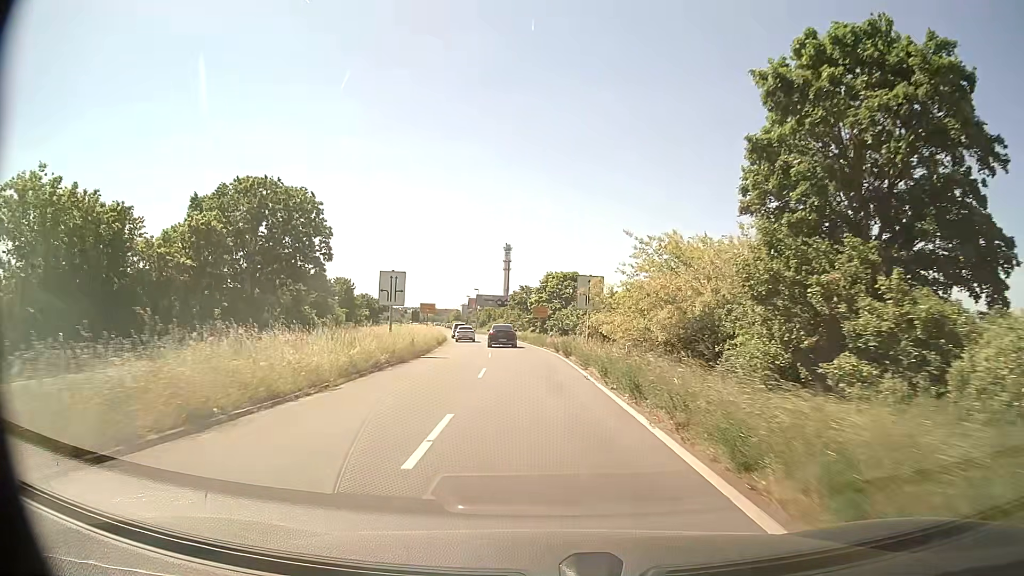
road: primary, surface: asphalt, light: Day
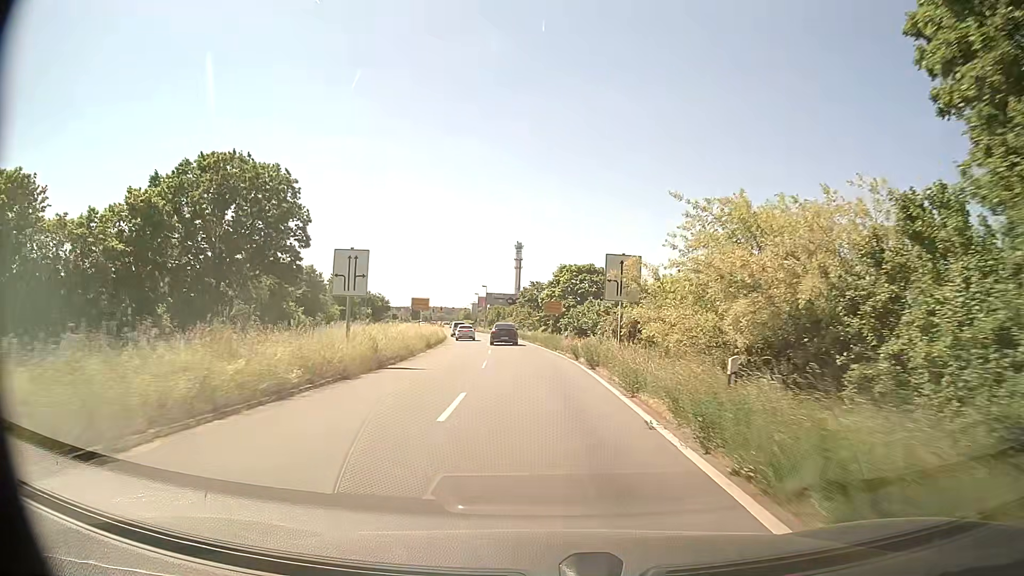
(-0.1, +8.9) m; -1°
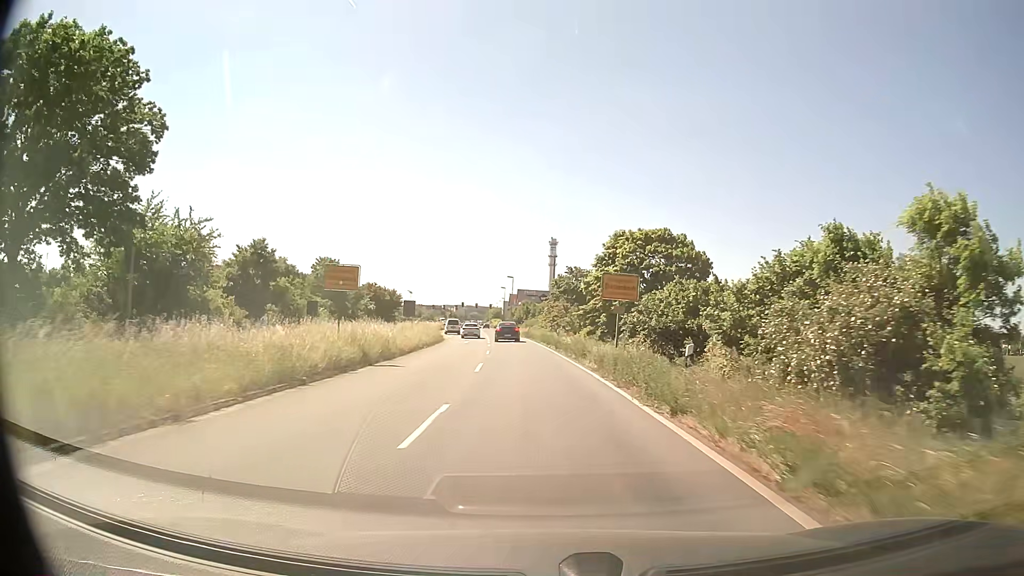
(-0.6, +26.2) m; -3°
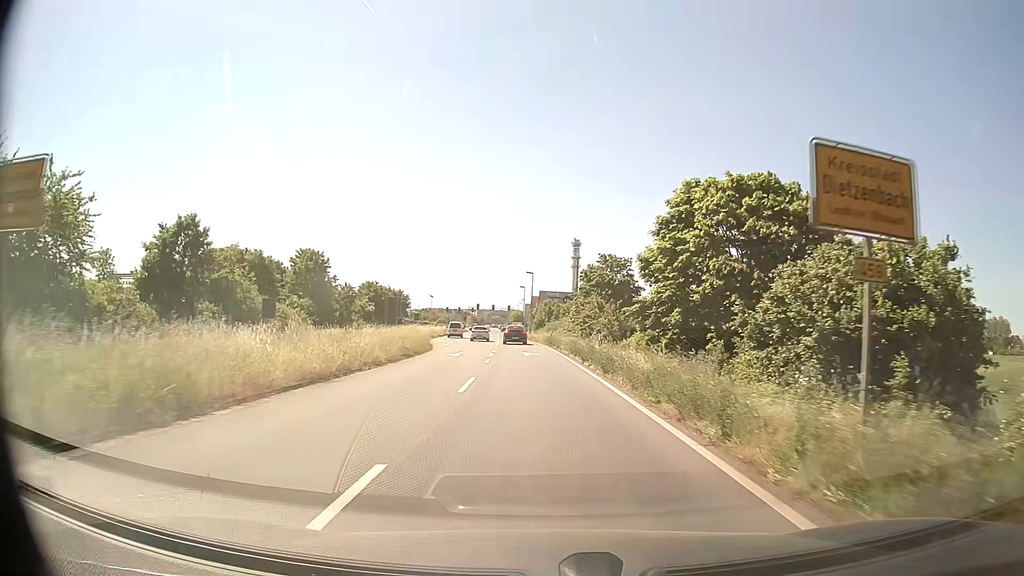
(-0.3, +17.2) m; -2°
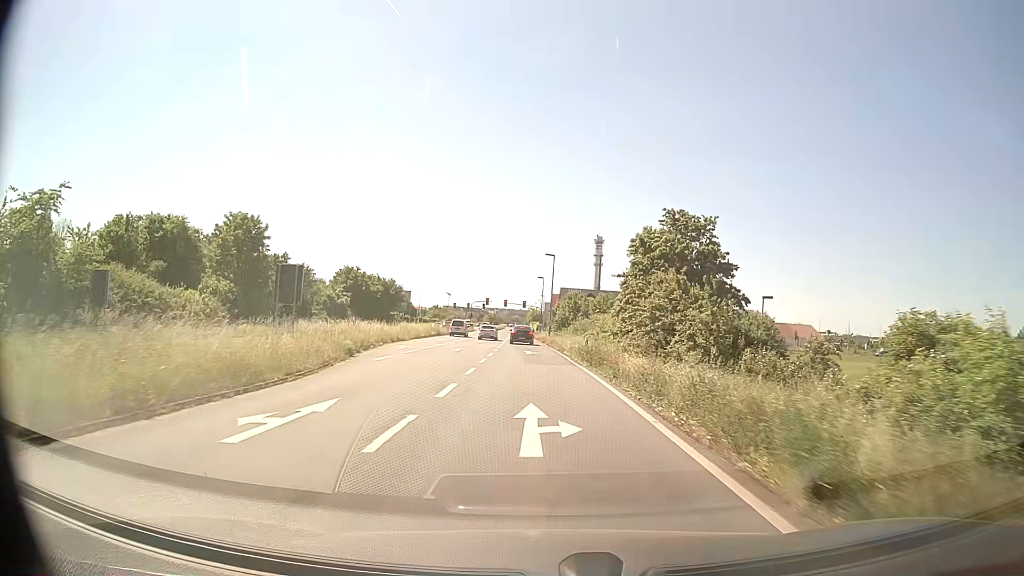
(-0.3, +25.4) m; -1°
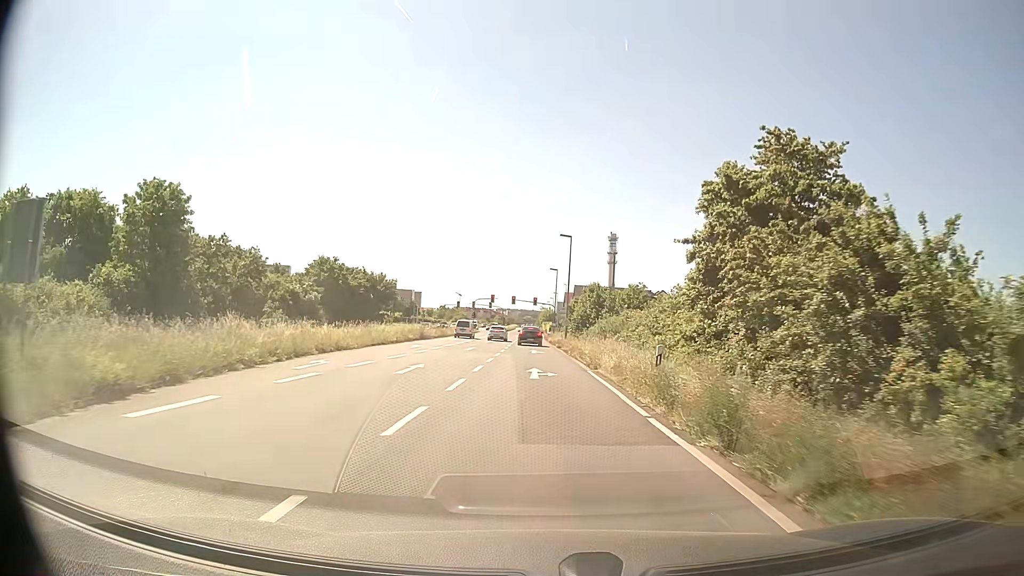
(-0.2, +16.6) m; -1°
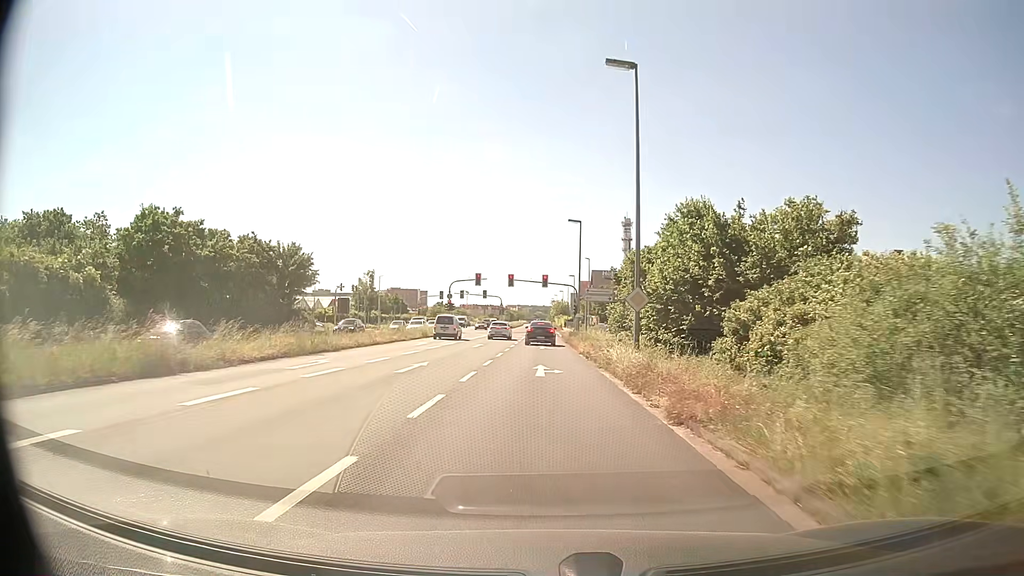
(-0.5, +40.4) m; -1°
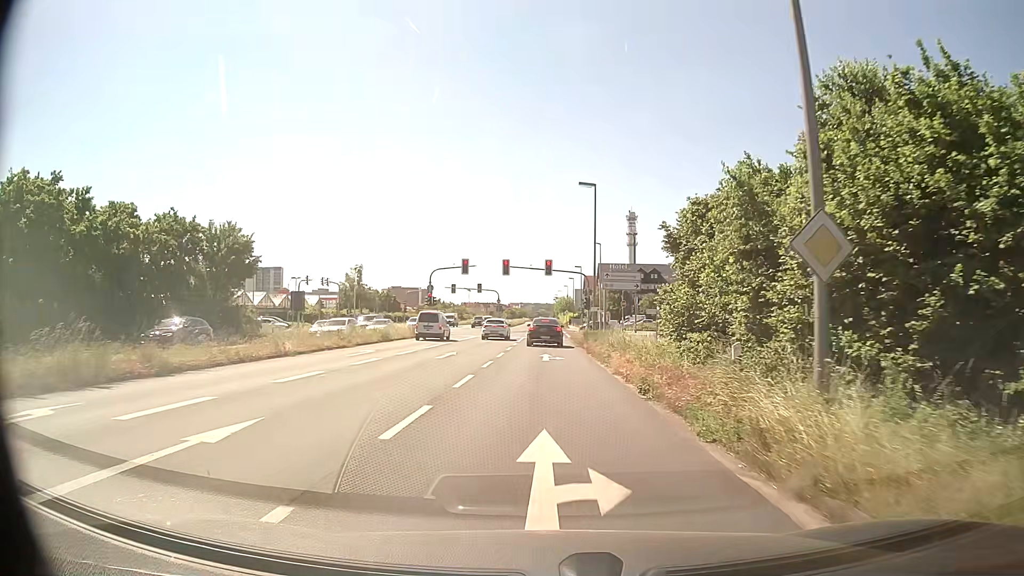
(0.0, +13.7) m; -1°
